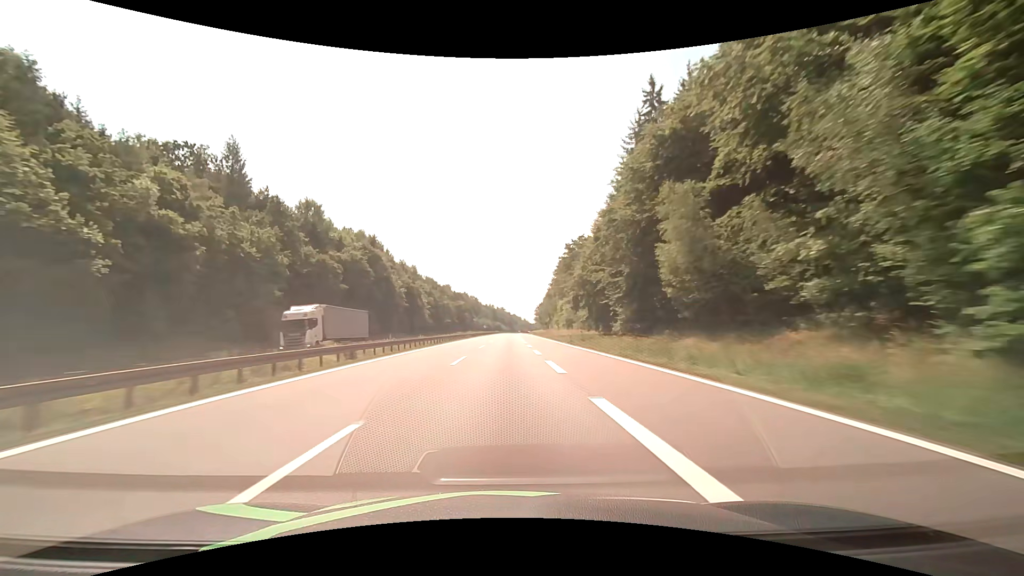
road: motorway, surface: asphalt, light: Day
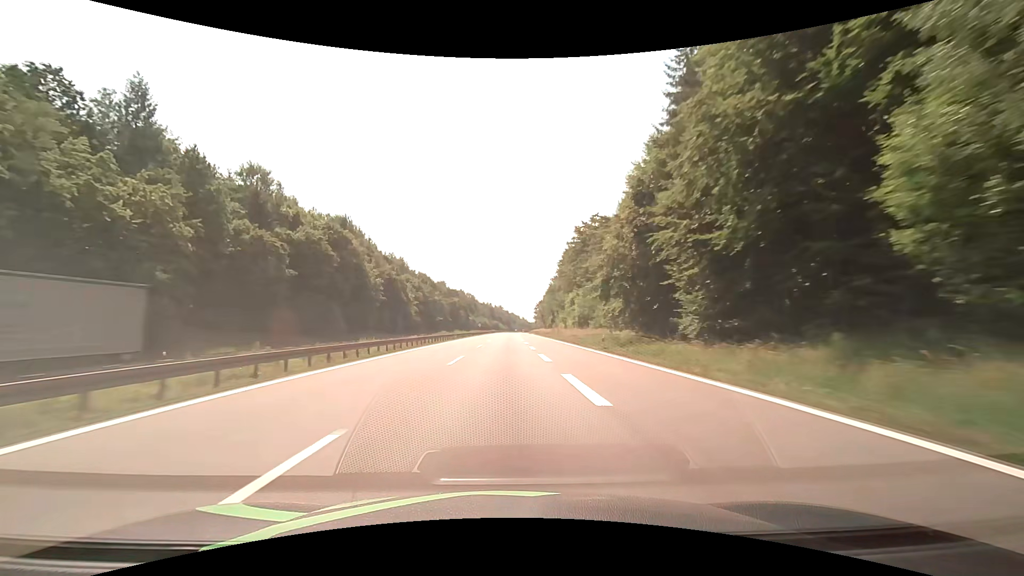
(-0.1, +19.0) m; 0°
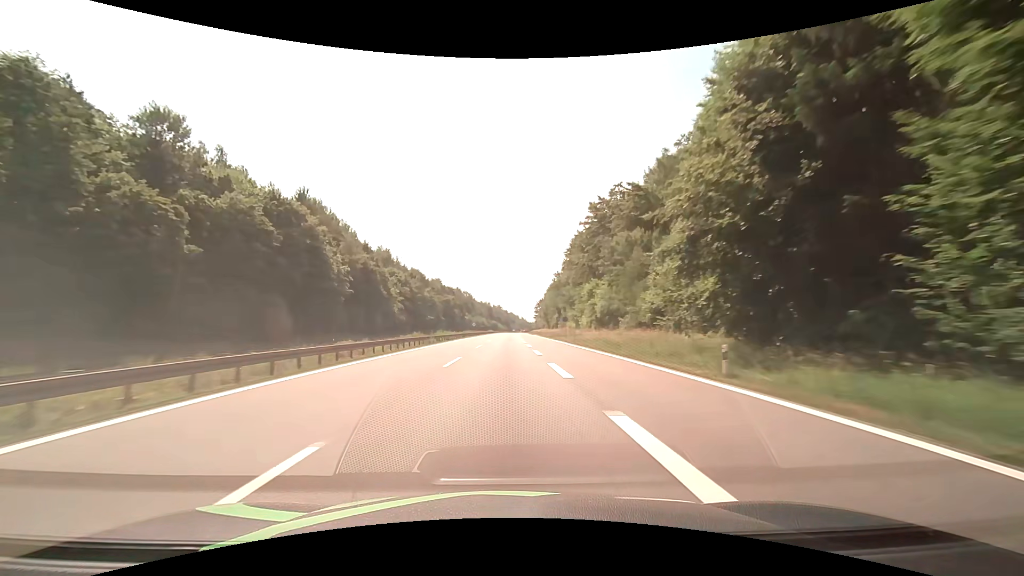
(0.0, +19.0) m; 0°
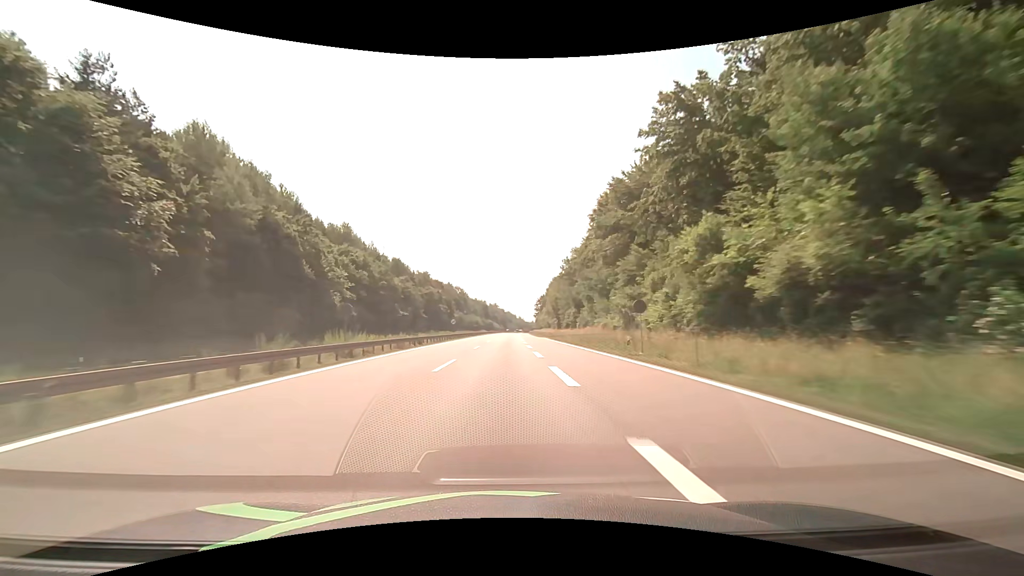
(+0.2, +38.0) m; +1°
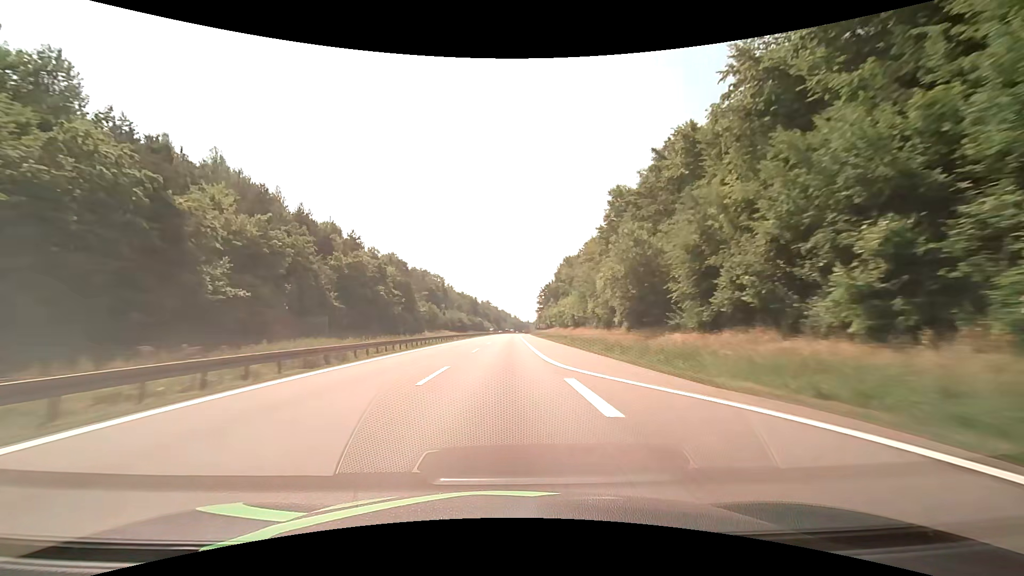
(+0.2, +76.0) m; +1°
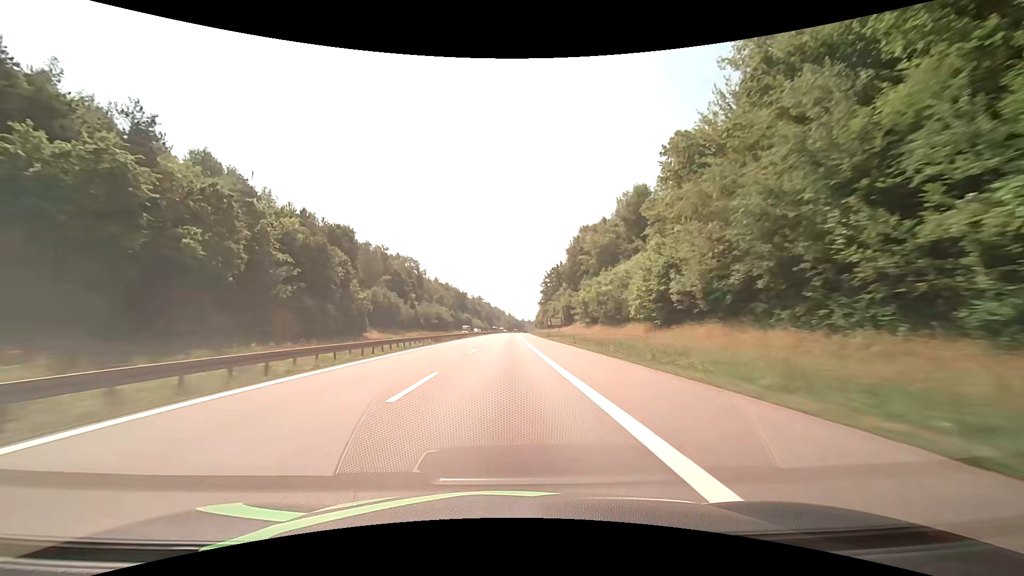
(+0.3, +57.1) m; +1°
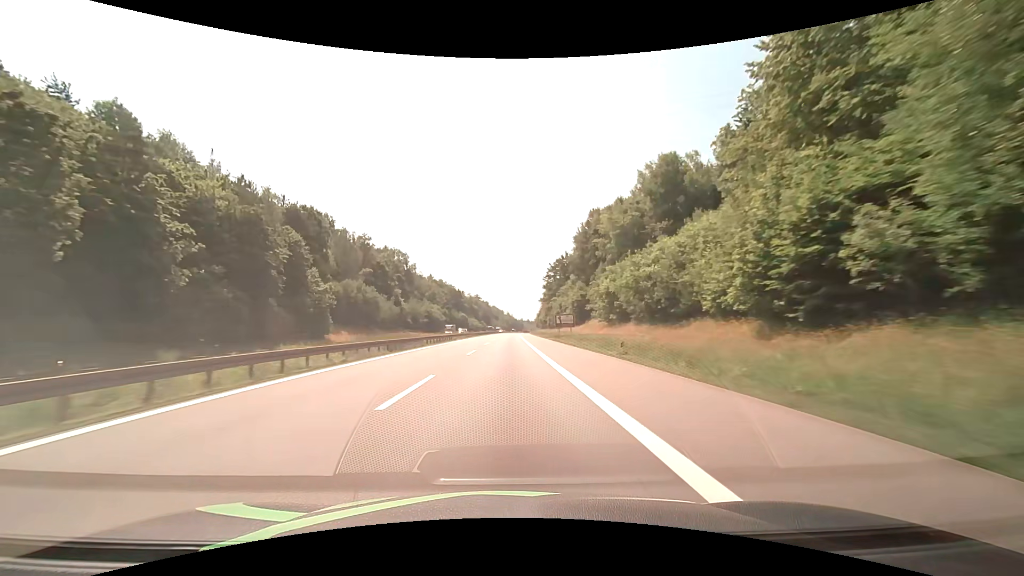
(0.0, +19.0) m; 0°
